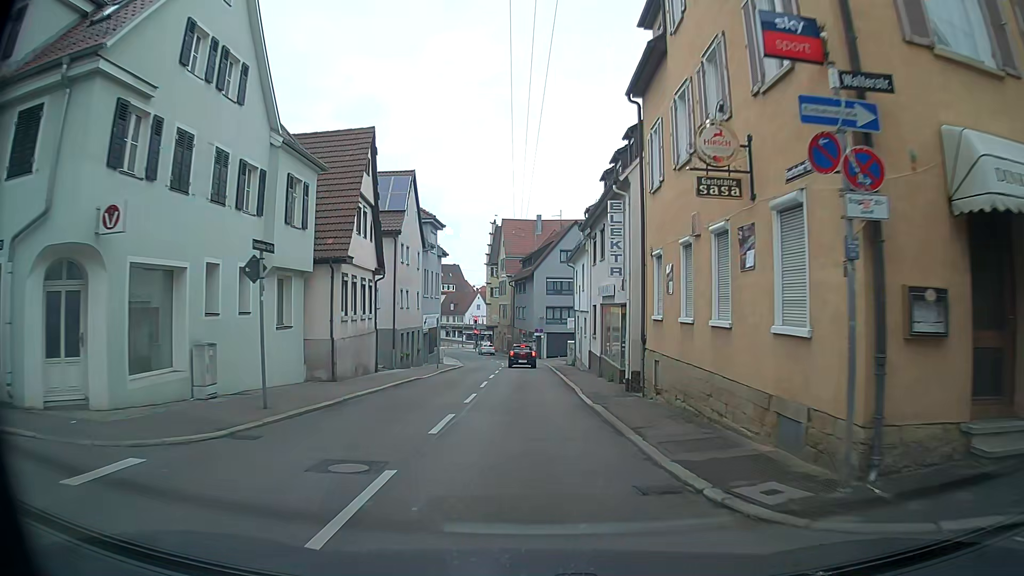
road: secondary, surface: asphalt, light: Day
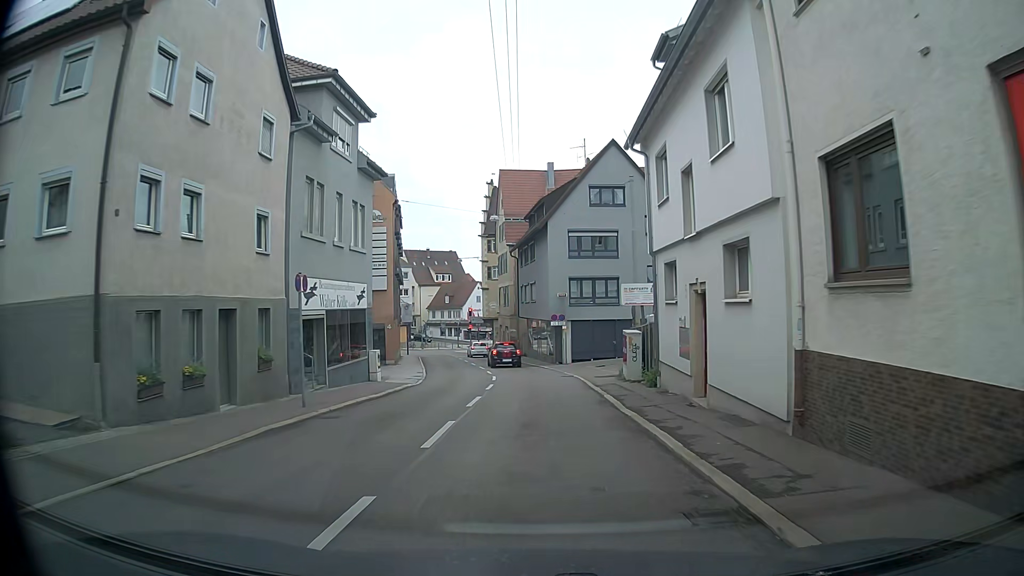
(+0.1, +25.6) m; 0°
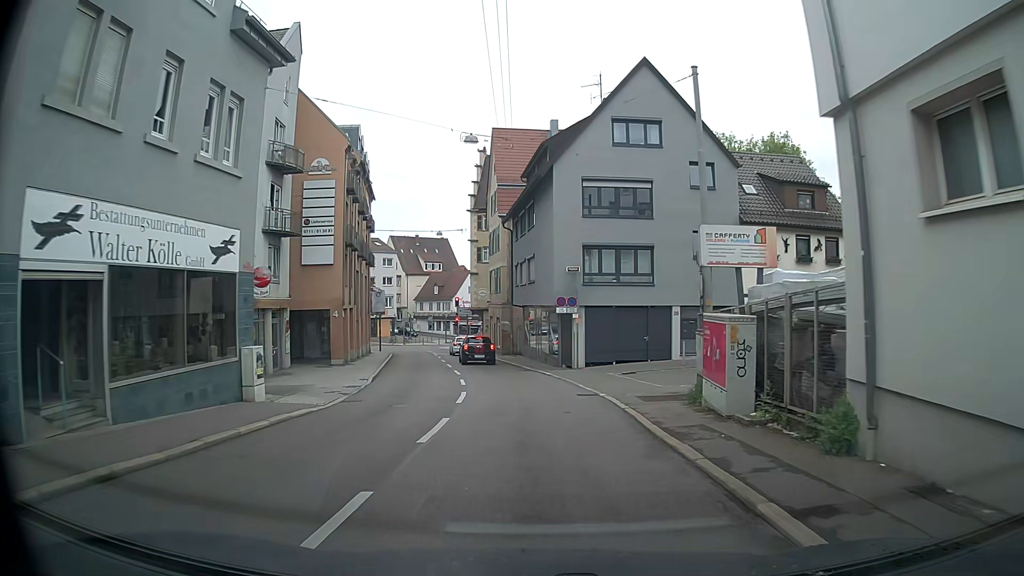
(+0.1, +11.8) m; +1°
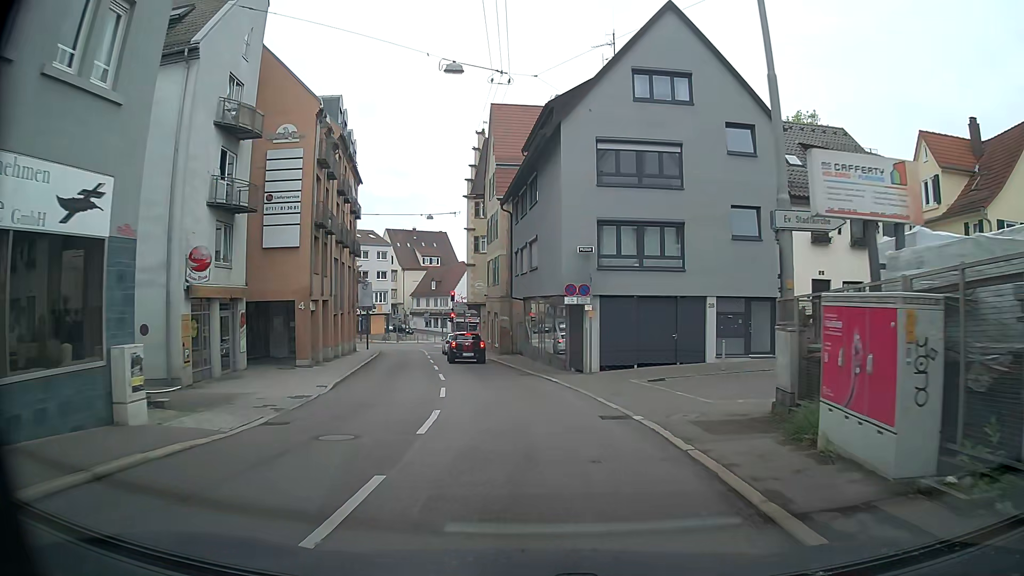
(-0.1, +5.3) m; 0°
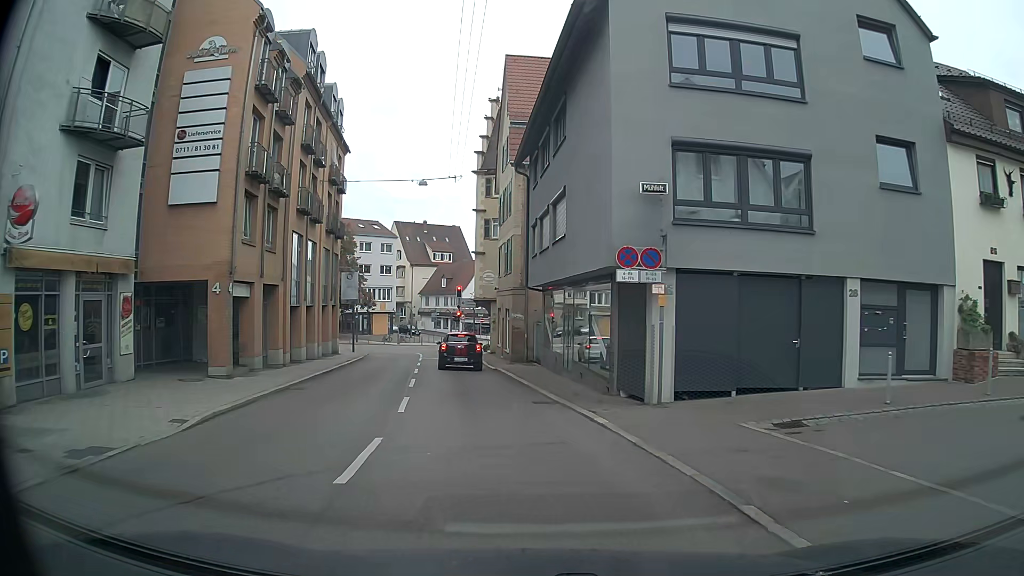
(-0.2, +9.3) m; -2°
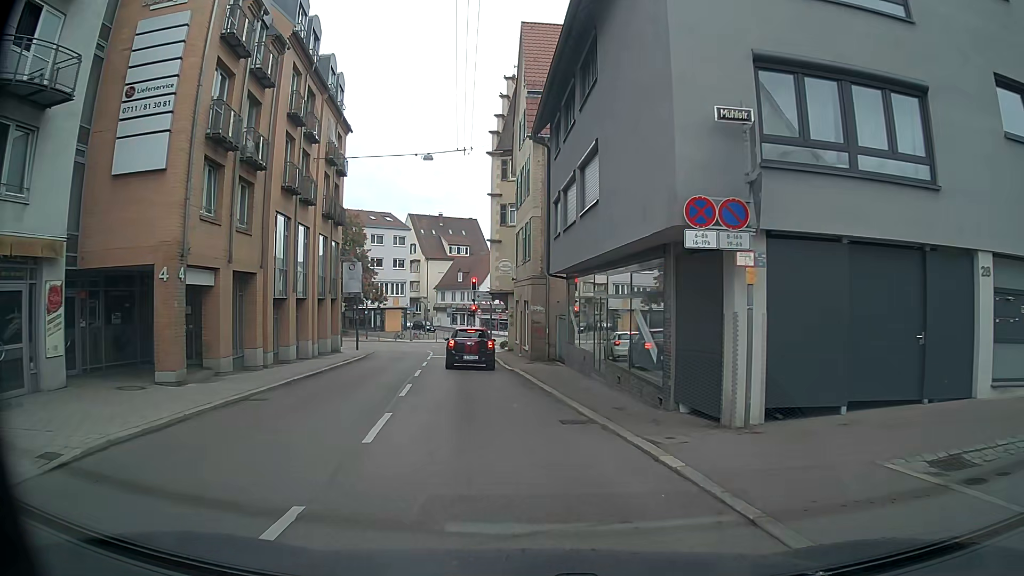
(0.0, +4.0) m; 0°
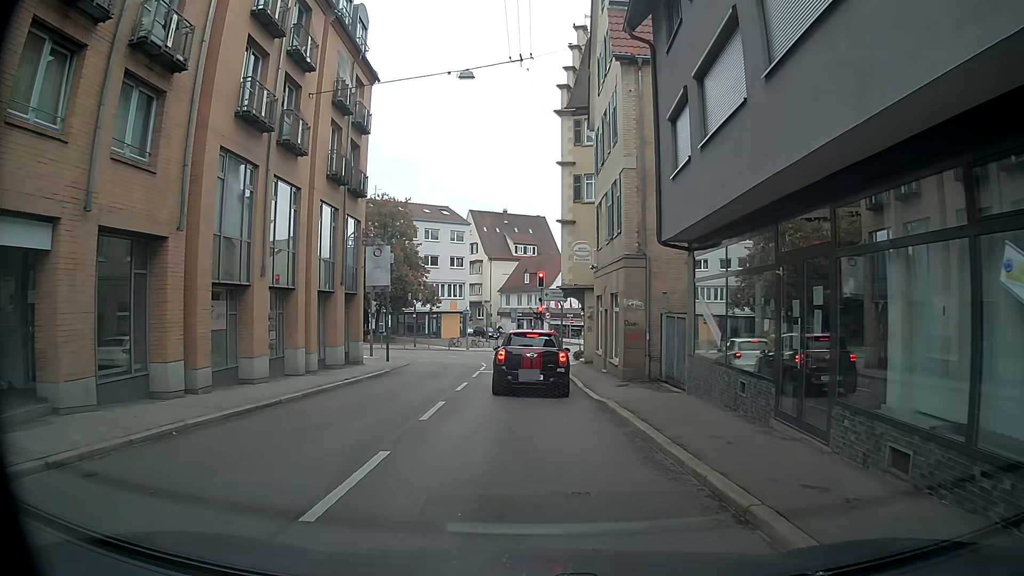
(-0.7, +9.5) m; -5°
